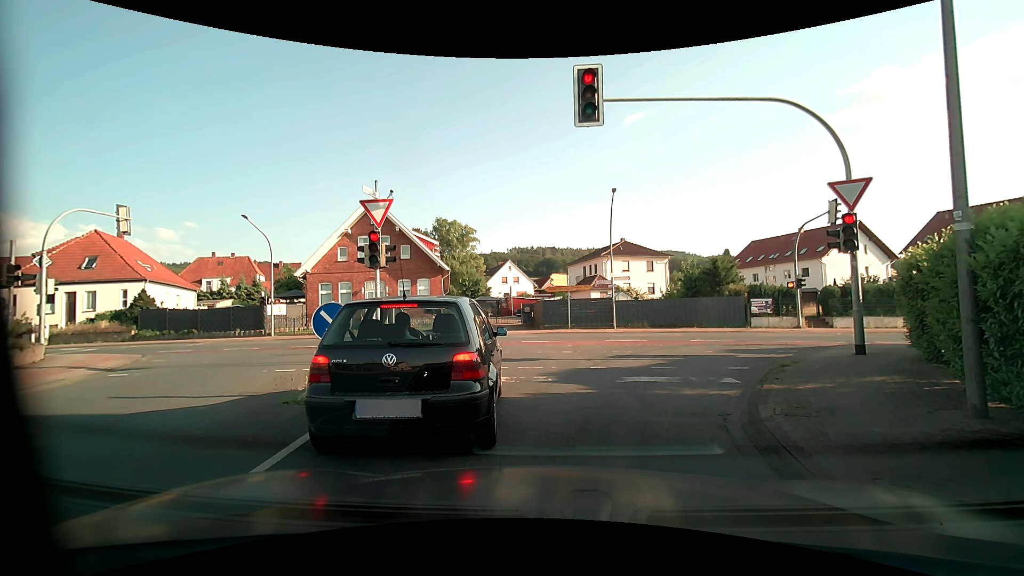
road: secondary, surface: asphalt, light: Day
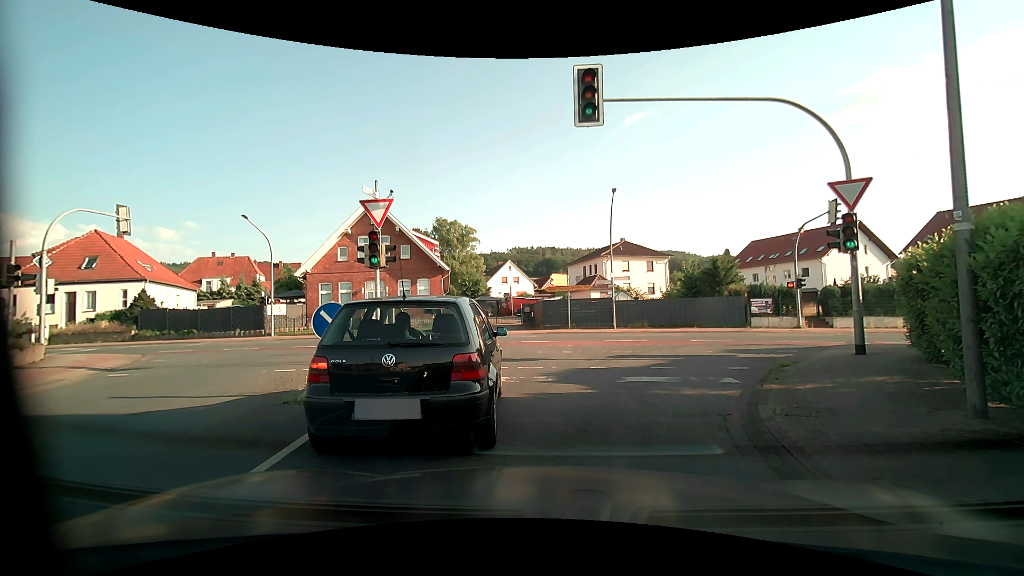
(0.0, 0.0) m; 0°
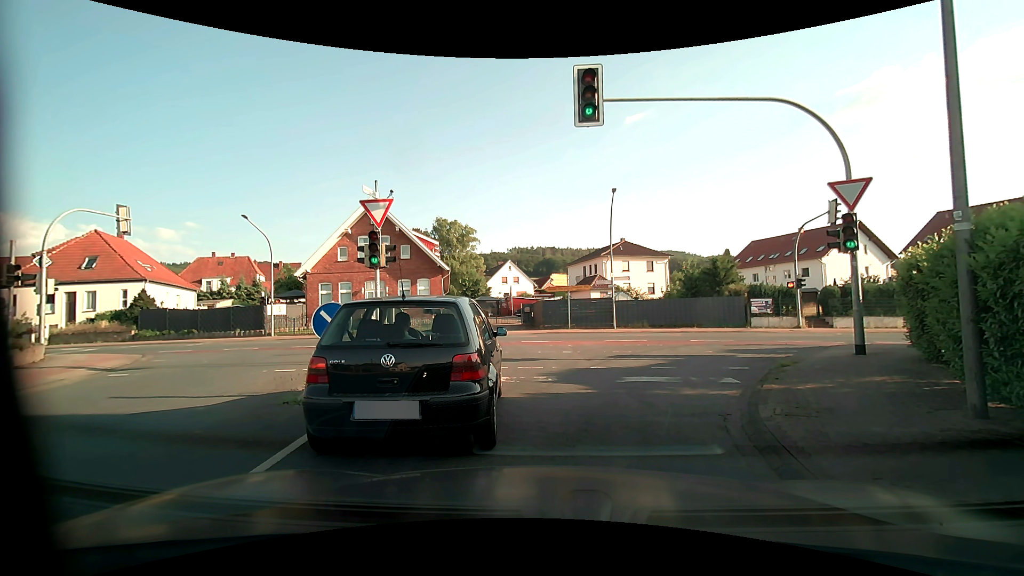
(0.0, 0.0) m; 0°
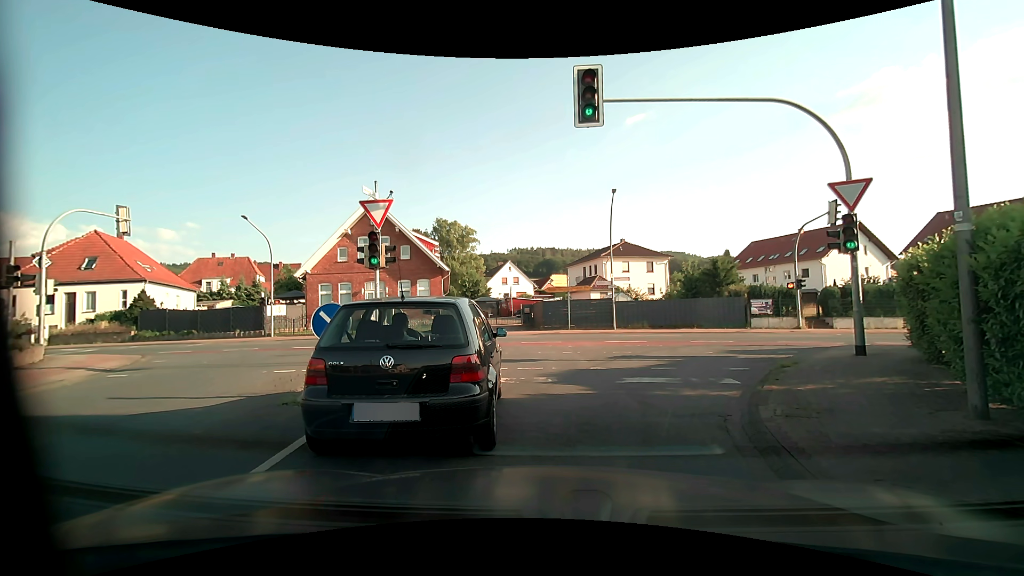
(0.0, 0.0) m; 0°
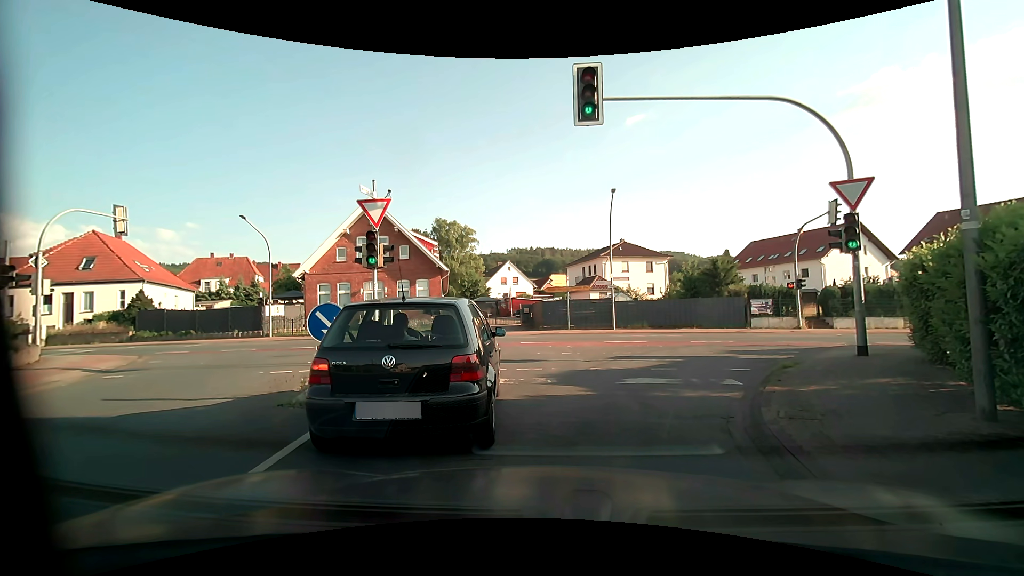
(0.0, +0.1) m; 0°
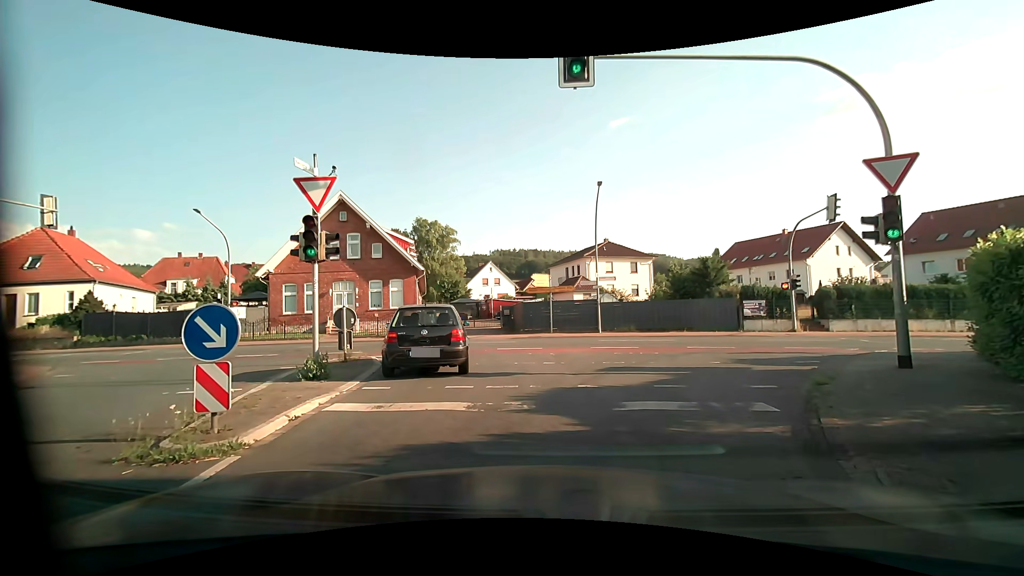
(+0.1, +2.3) m; +4°
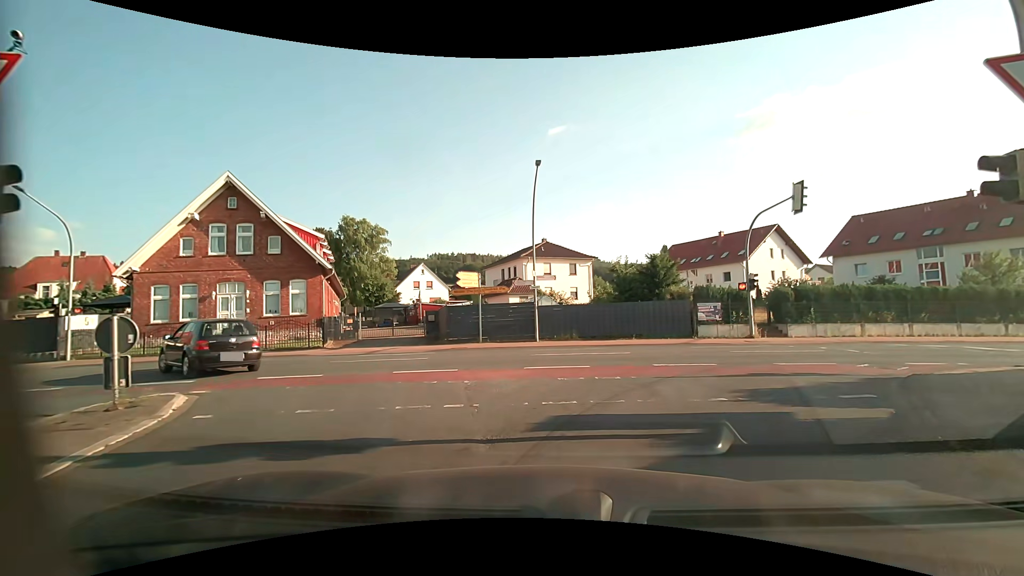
(+0.3, +5.0) m; +7°
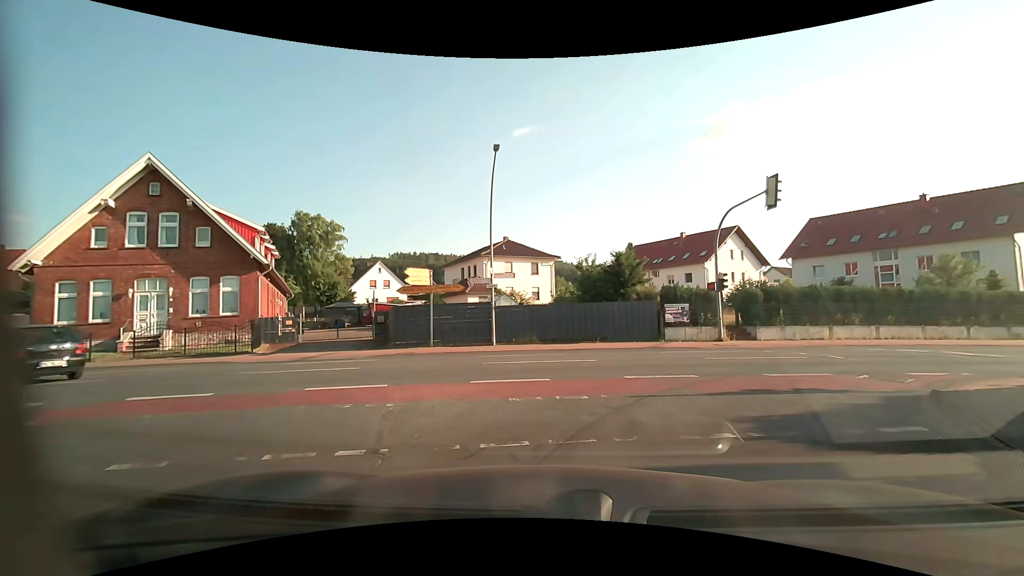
(+0.1, +2.2) m; +3°
(+2, +10) (+10, +16) (+20, +17) (+30, +19) (+39, +21) (+49, +24) (+59, +27) (+68, +29) (+78, +31) (+88, +34) m
